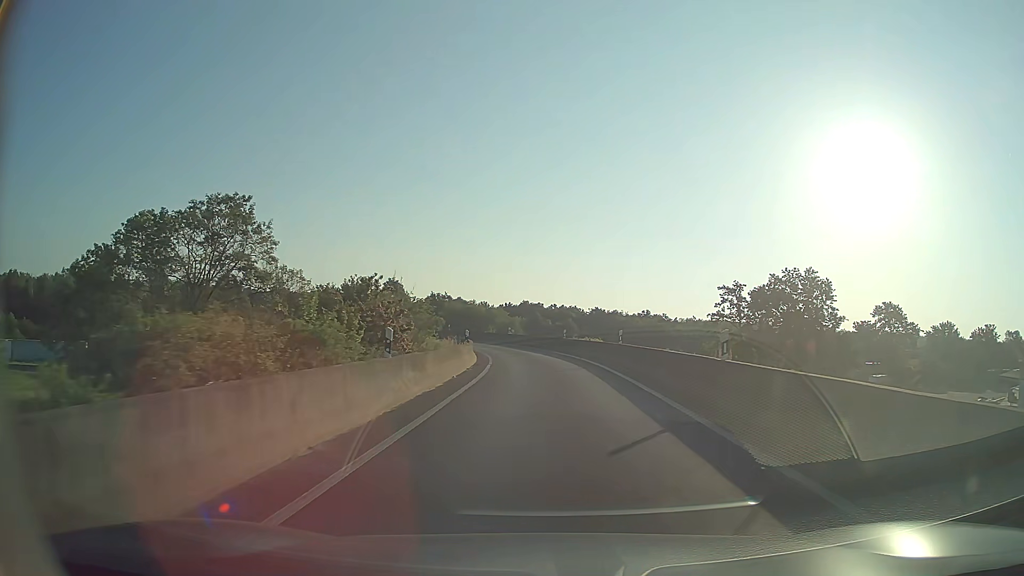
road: motorway_link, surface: asphalt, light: Day
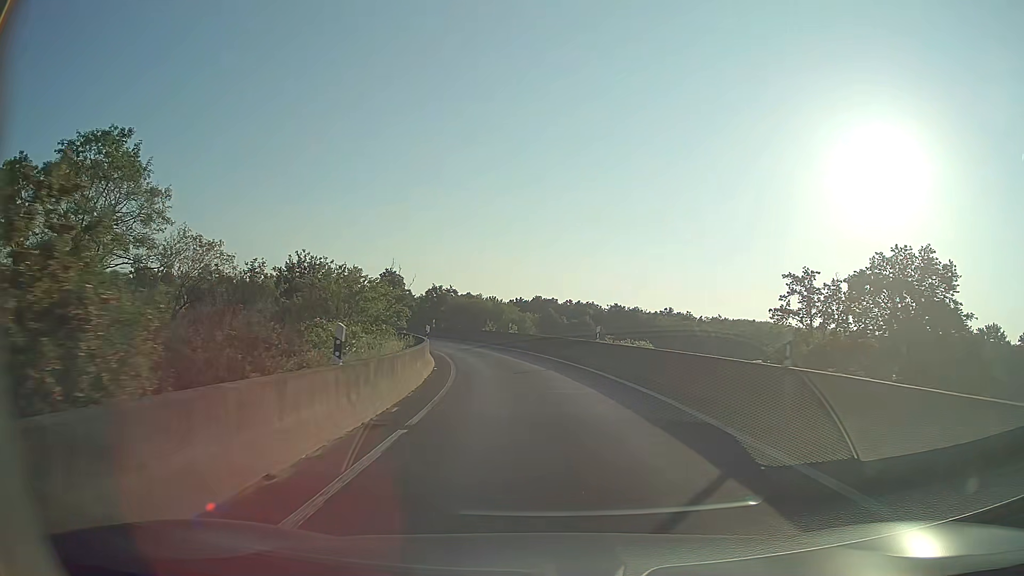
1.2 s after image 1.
(-0.1, +18.2) m; -1°
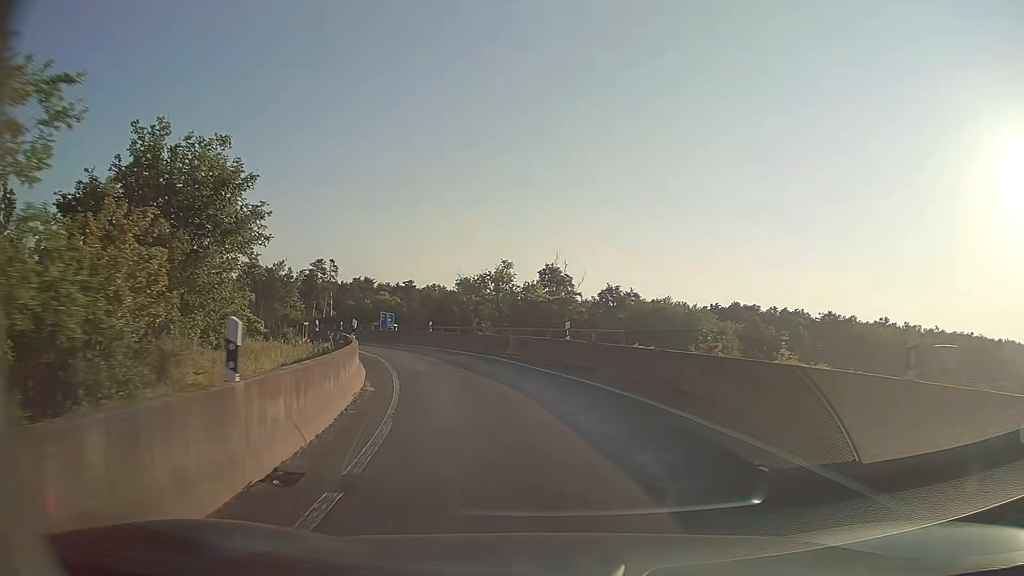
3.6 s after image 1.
(-3.6, +34.5) m; -15°
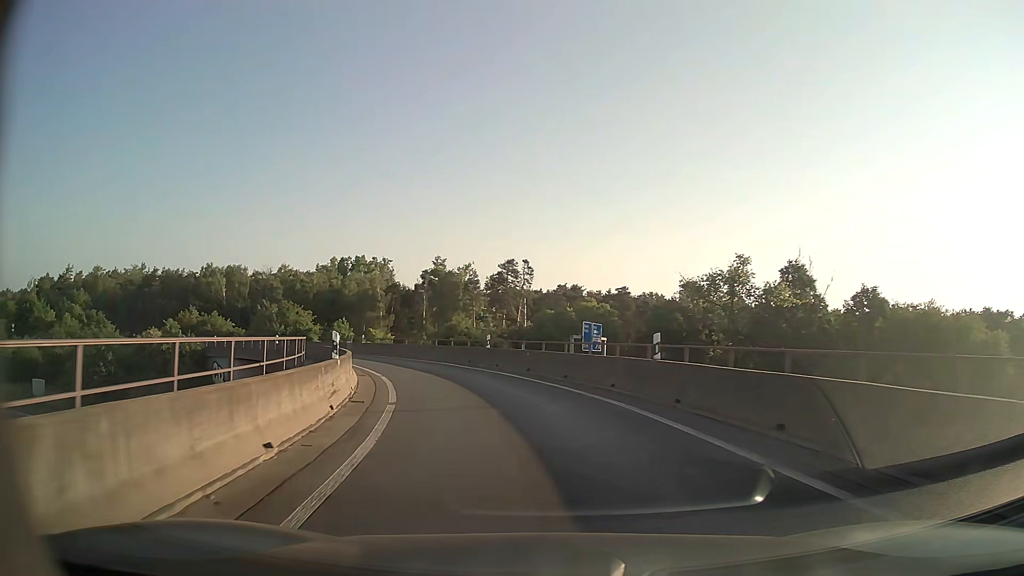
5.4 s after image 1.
(-3.9, +24.1) m; -19°
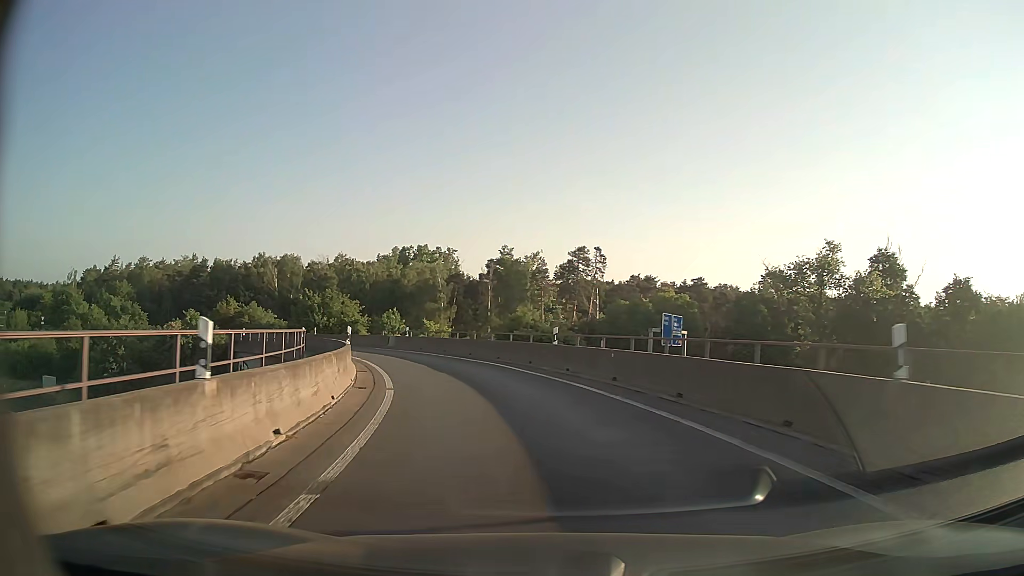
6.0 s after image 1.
(-0.4, +7.9) m; -6°
(-1, +10) (-3, +20) (-6, +29) (-10, +38) (-16, +46) (-23, +54) (-30, +60) (-38, +66) (-47, +71) (-57, +74) m
